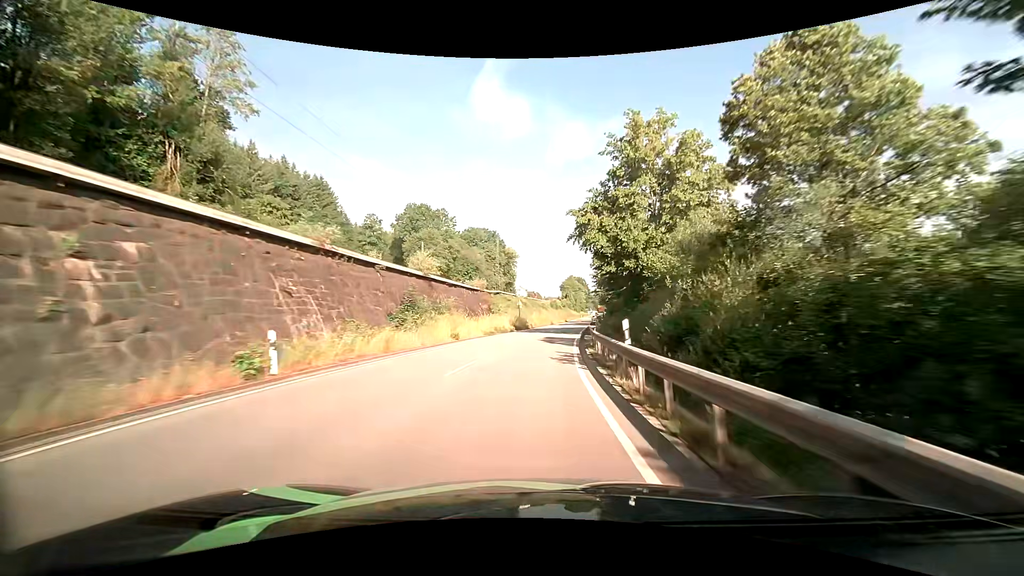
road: primary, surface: asphalt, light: Day
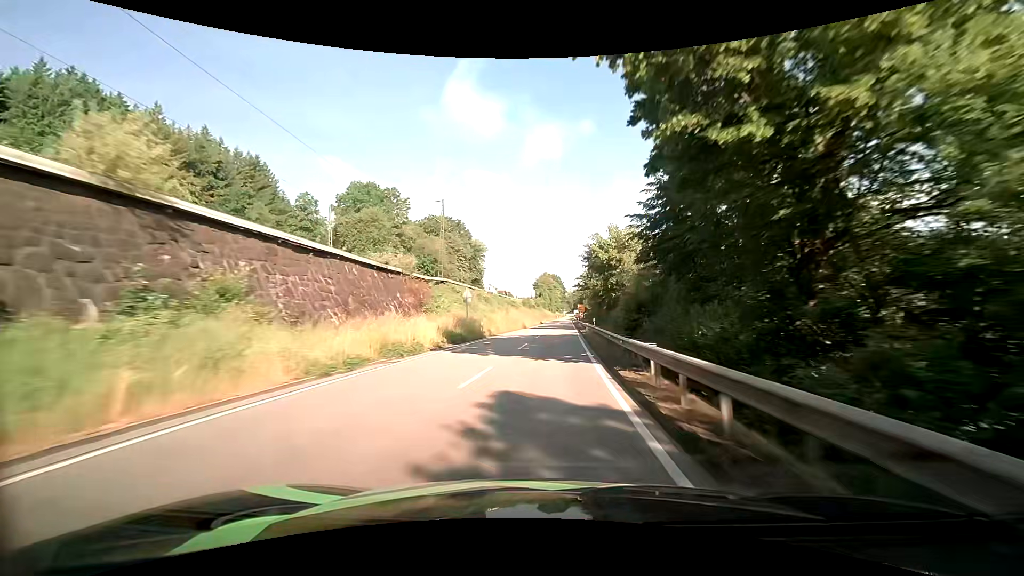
(+0.8, +25.4) m; +3°
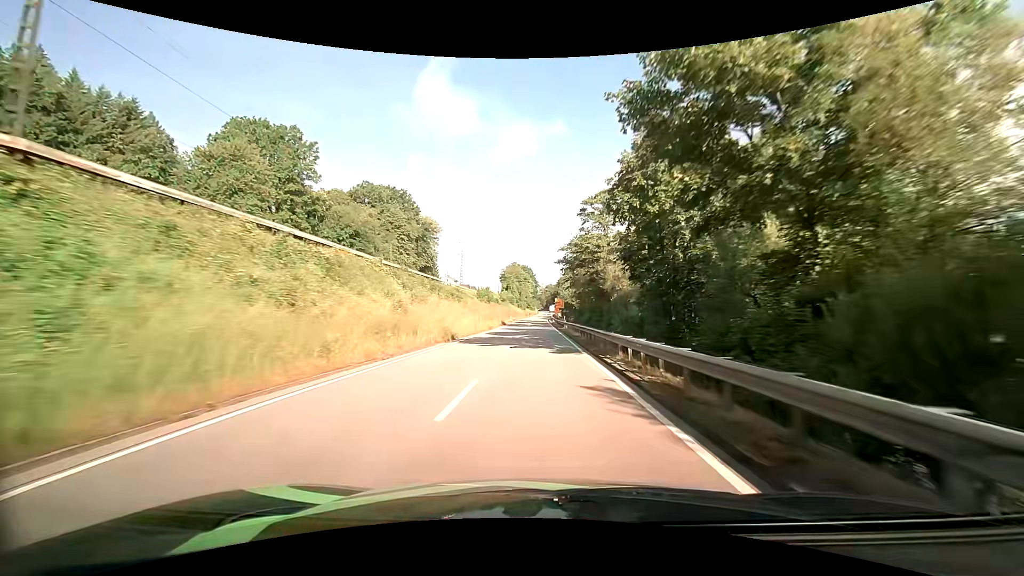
(+1.6, +38.8) m; +4°
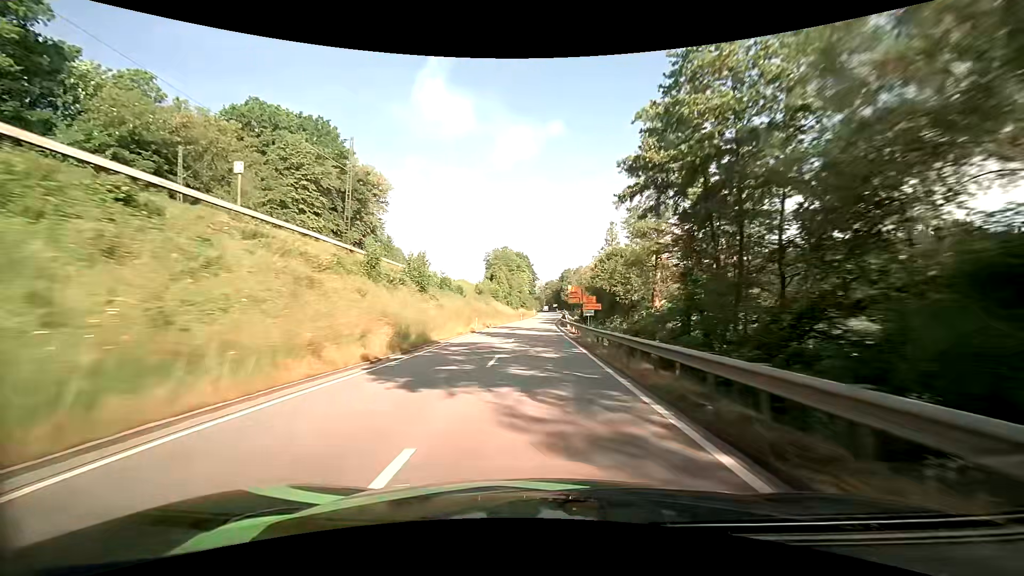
(-0.2, +53.2) m; 0°
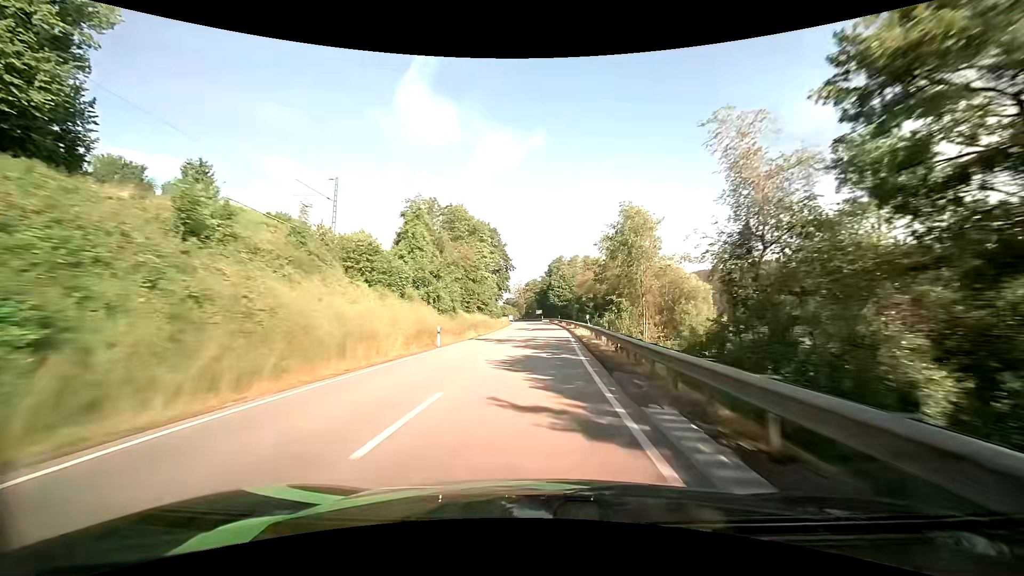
(+1.0, +67.8) m; +2°
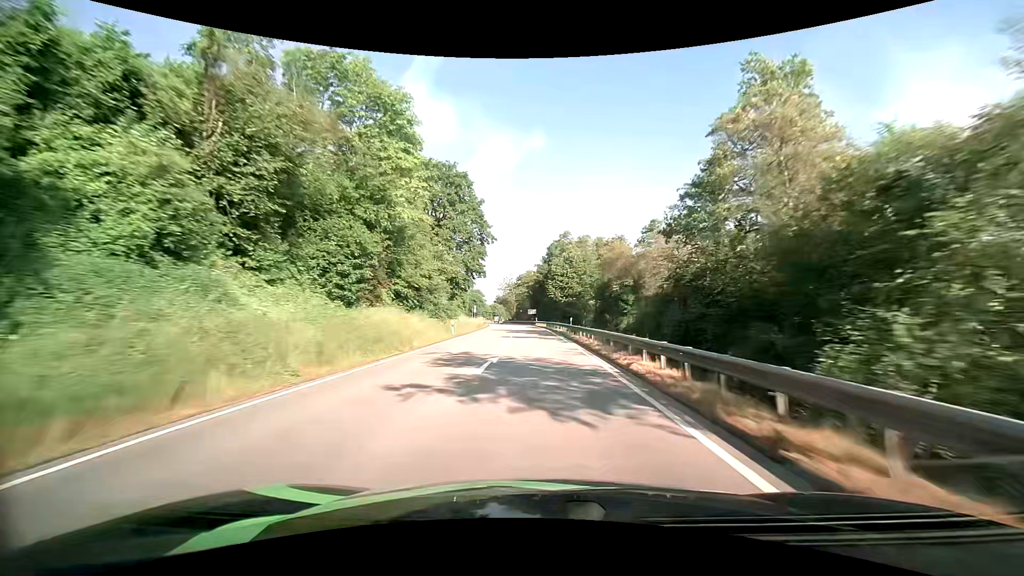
(+0.5, +40.9) m; +1°
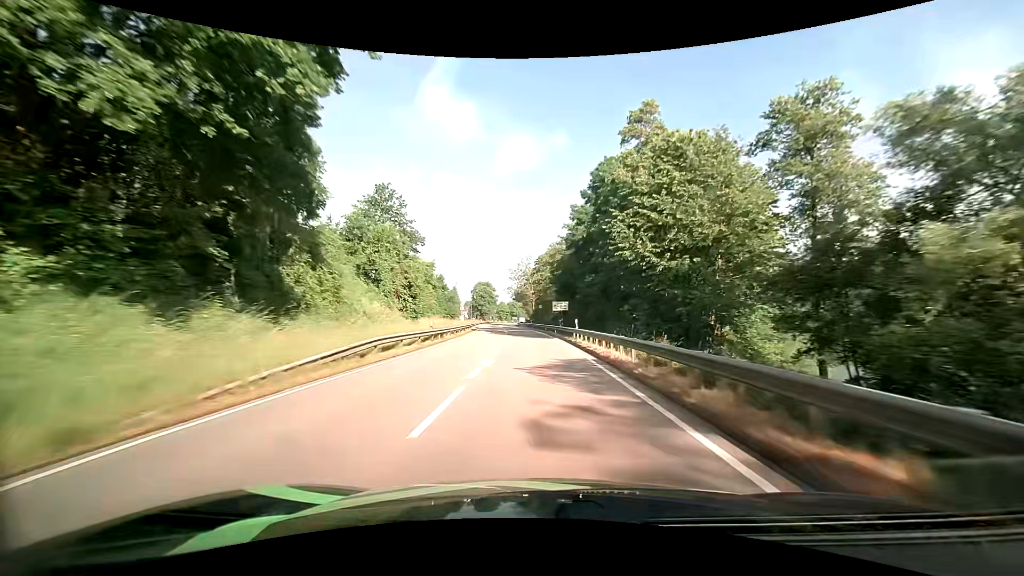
(-1.1, +54.9) m; -3°
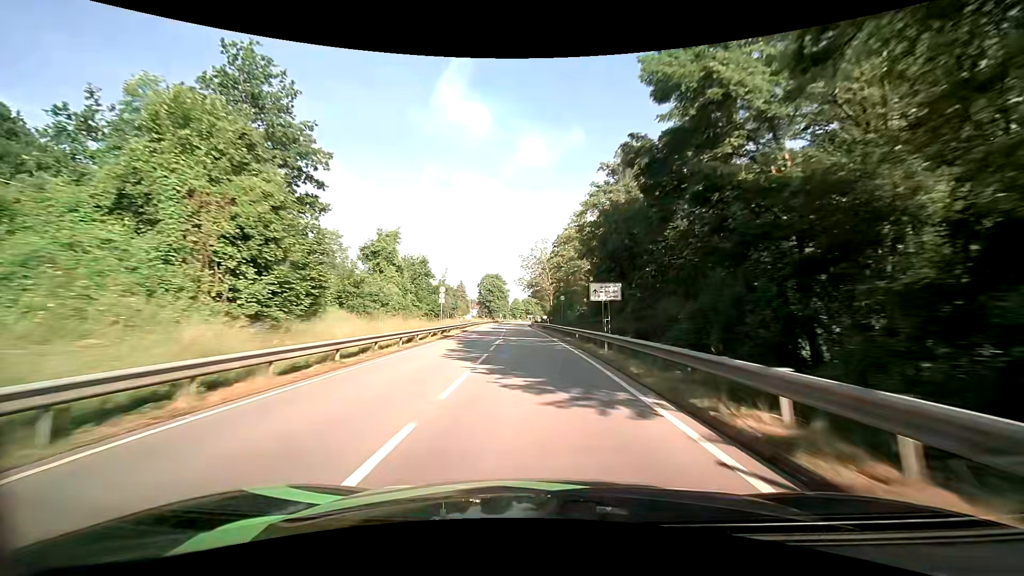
(-0.4, +27.5) m; -2°
(0, +10) (0, +20) (-1, +30) (-1, +40) (-2, +50) (-2, +60) (-3, +70) (-4, +80) (-4, +90) (-4, +100) m
